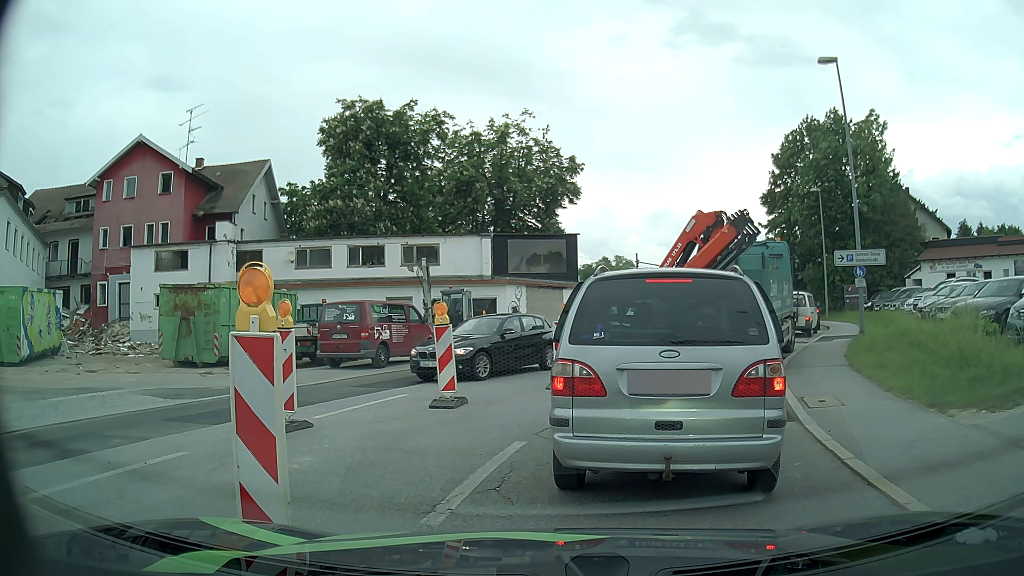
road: tertiary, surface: asphalt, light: Day
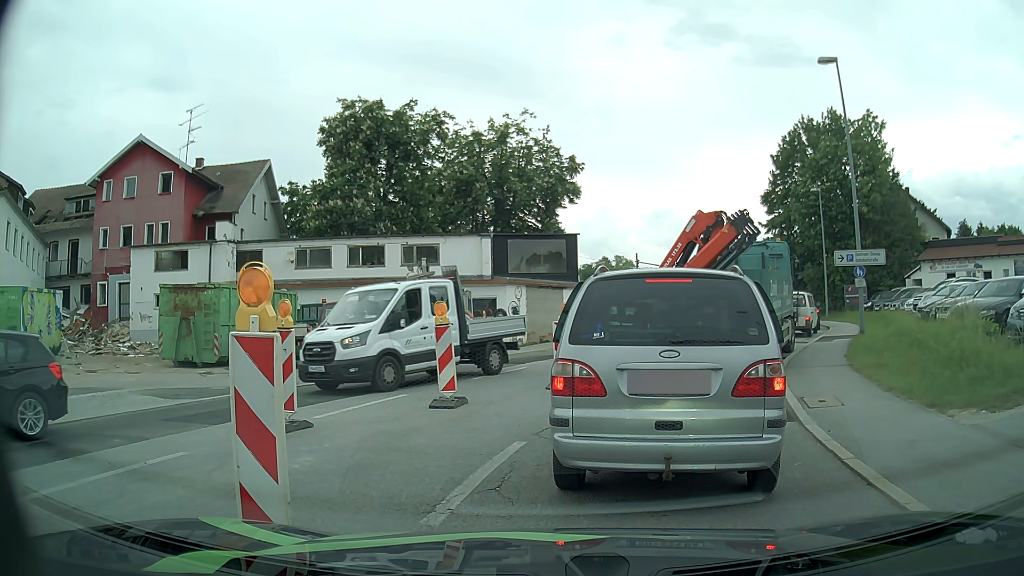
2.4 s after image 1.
(0.0, 0.0) m; 0°
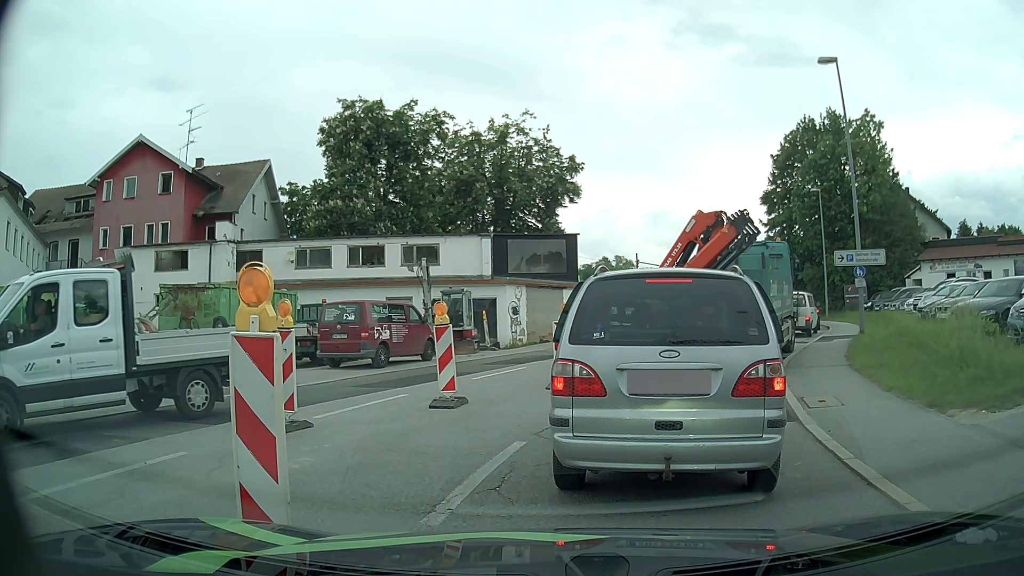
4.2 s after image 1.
(0.0, 0.0) m; 0°
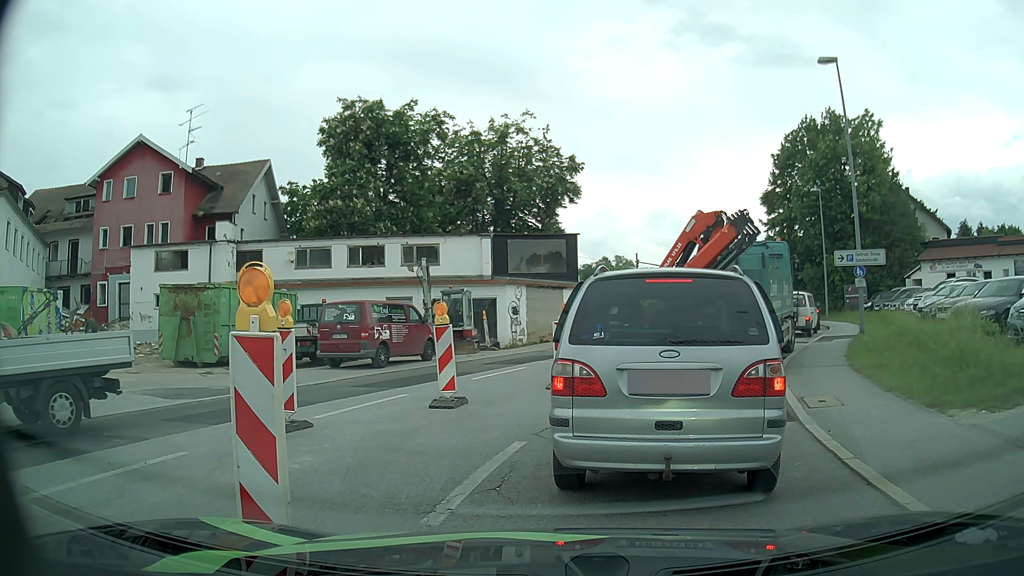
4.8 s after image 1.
(0.0, 0.0) m; 0°
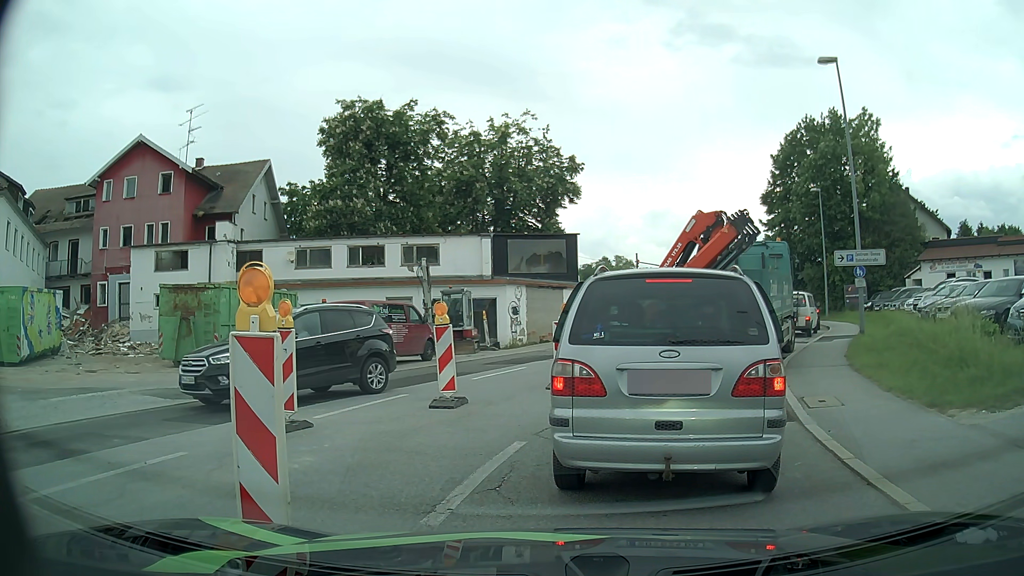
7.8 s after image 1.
(0.0, 0.0) m; 0°
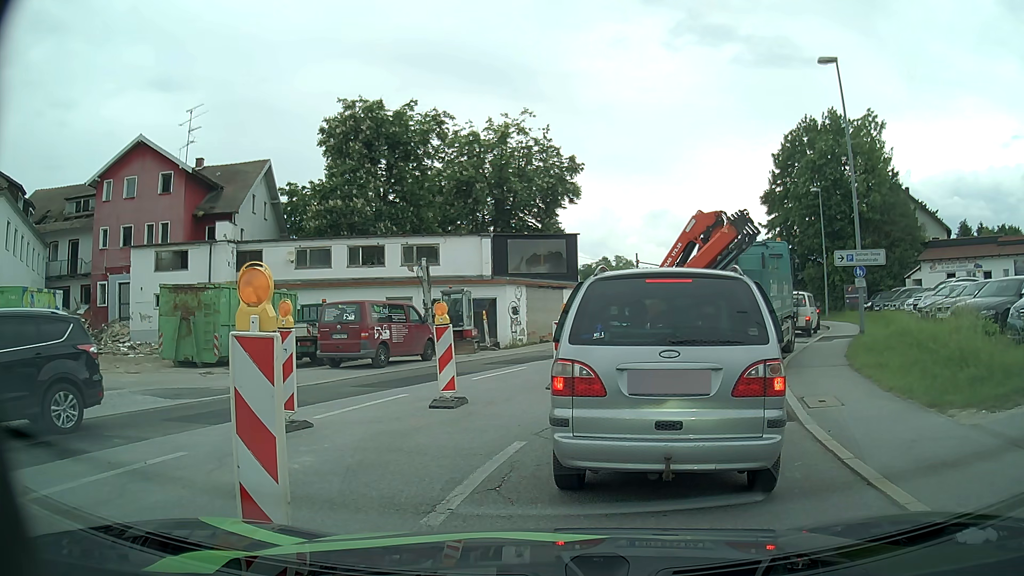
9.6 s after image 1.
(0.0, 0.0) m; 0°
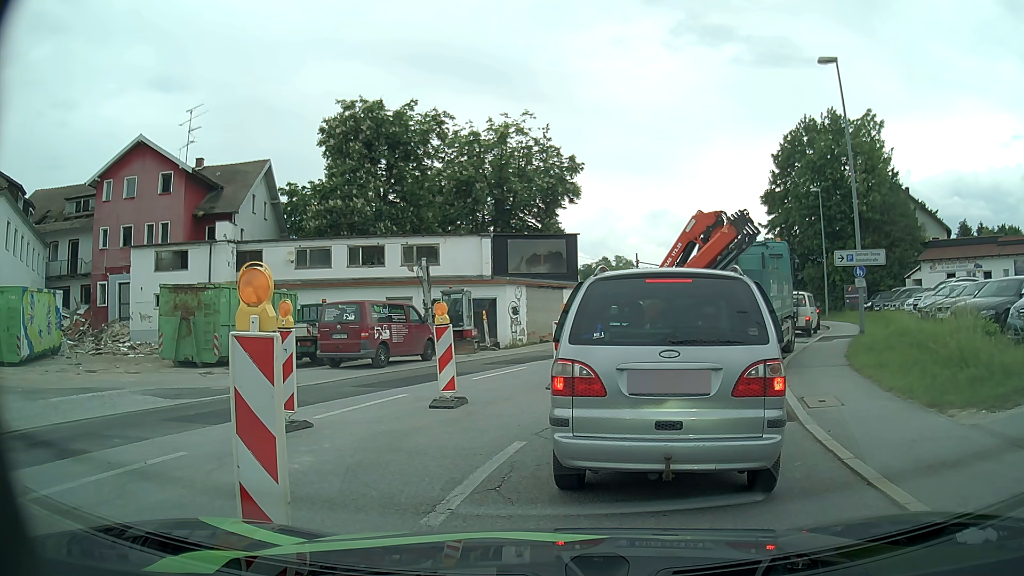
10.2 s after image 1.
(0.0, 0.0) m; 0°
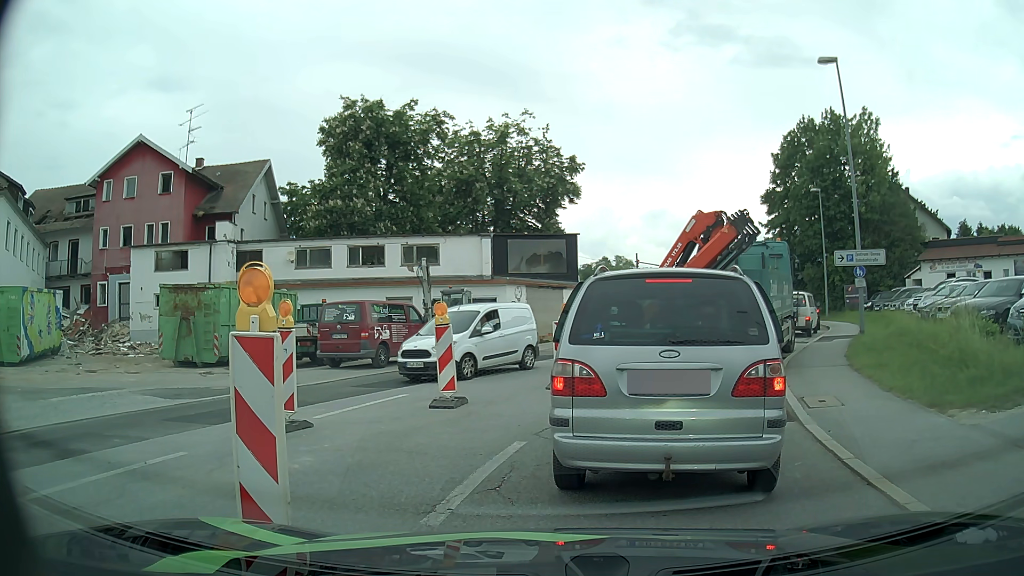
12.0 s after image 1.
(0.0, 0.0) m; 0°
